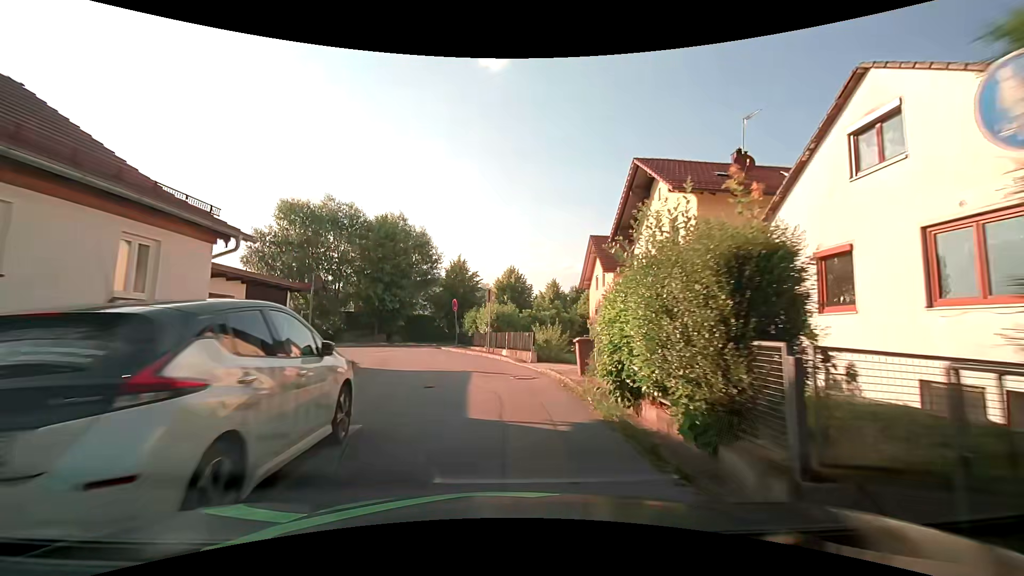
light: Day
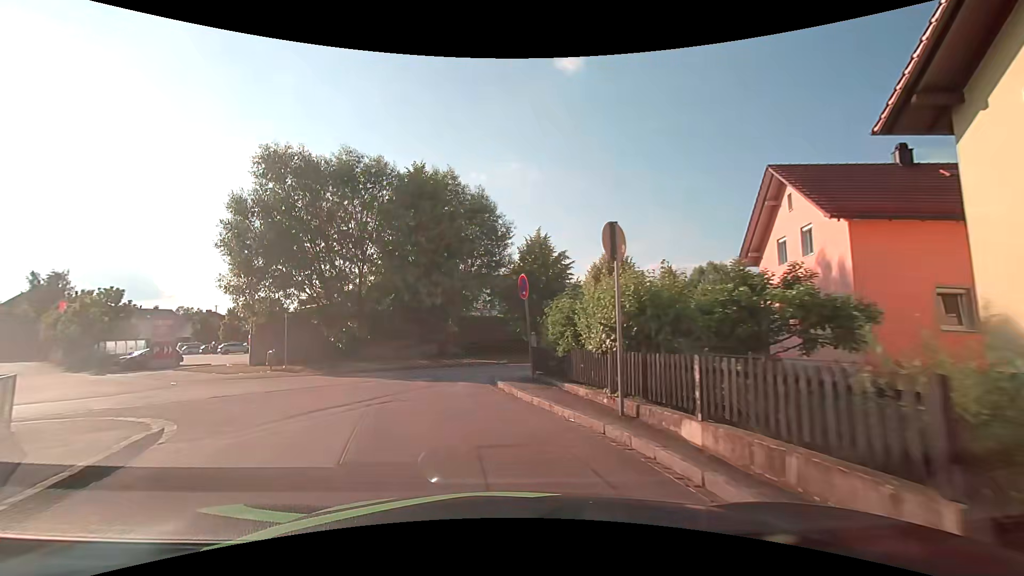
(-0.6, +14.6) m; -9°
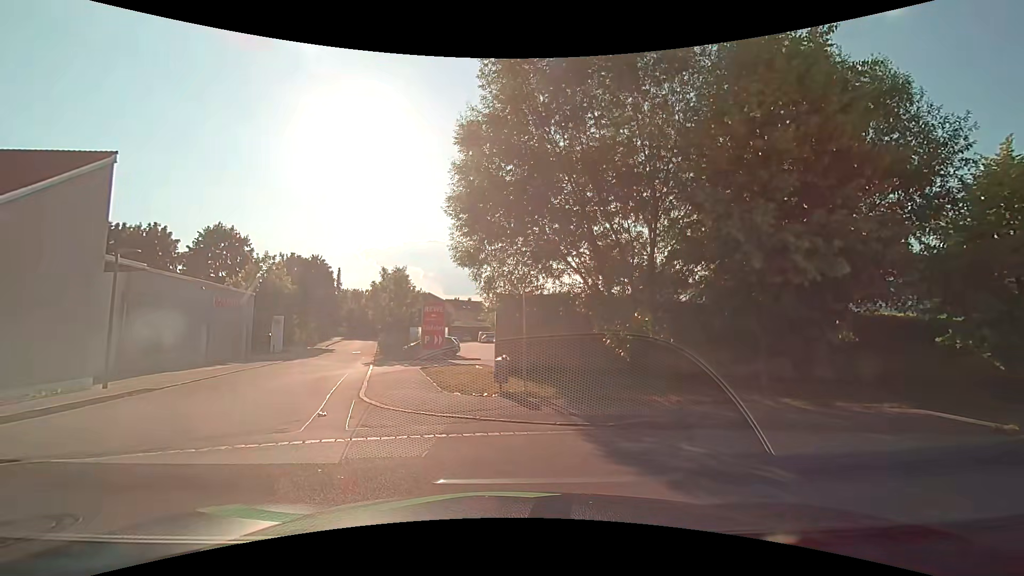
(-2.2, +10.5) m; -28°
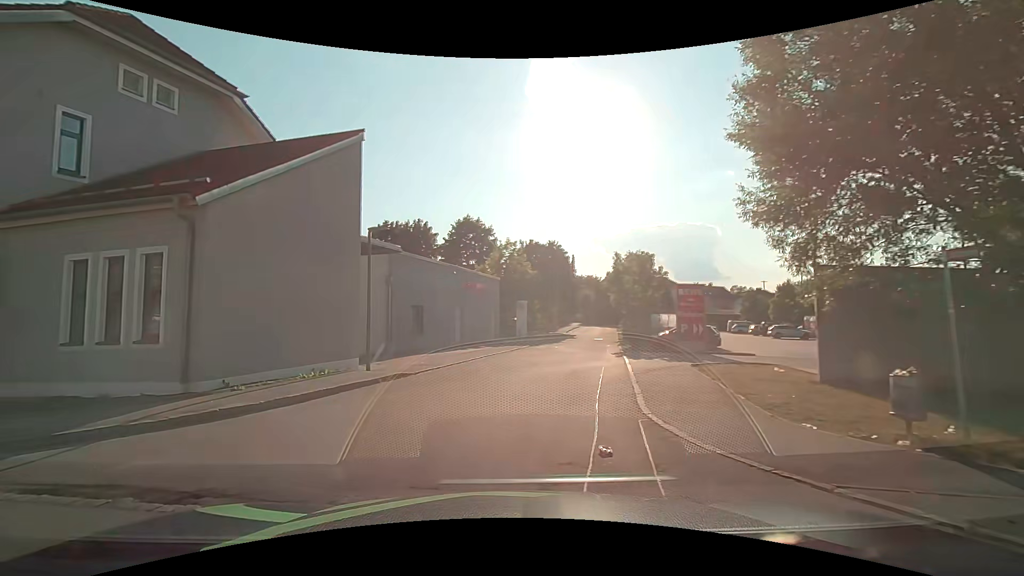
(-1.2, +4.3) m; -30°
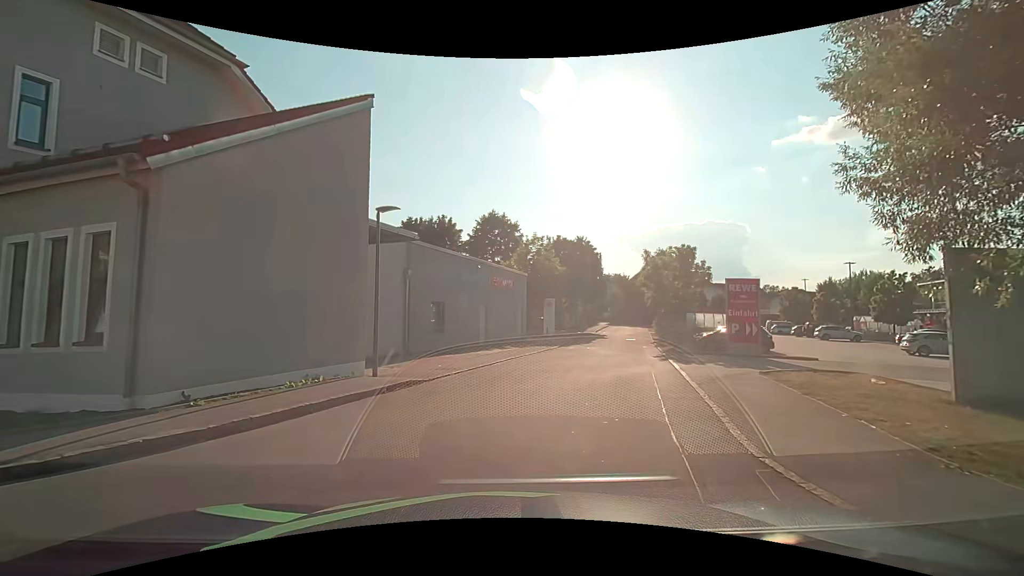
(-0.1, +2.5) m; -4°
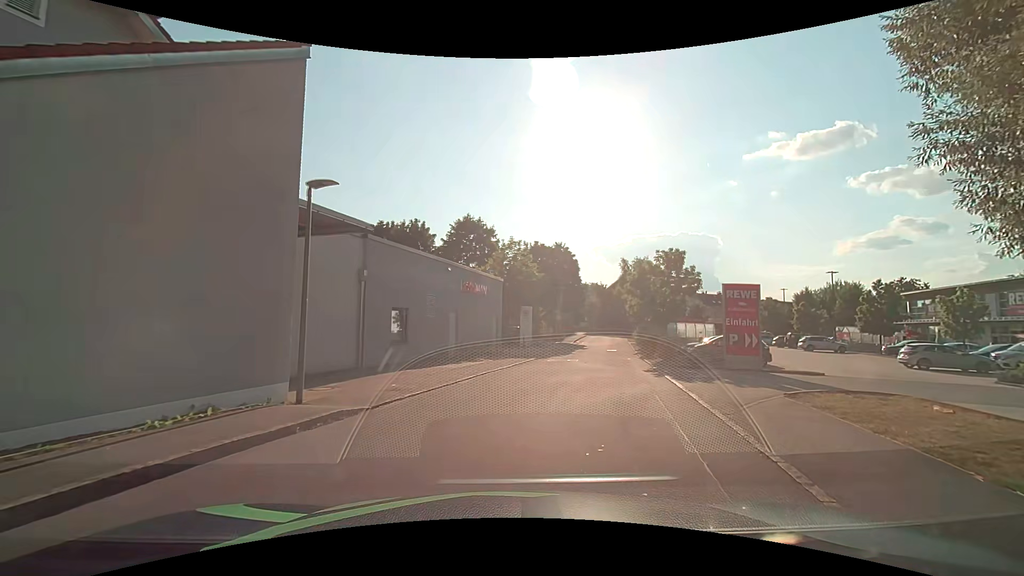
(+0.1, +2.9) m; +3°
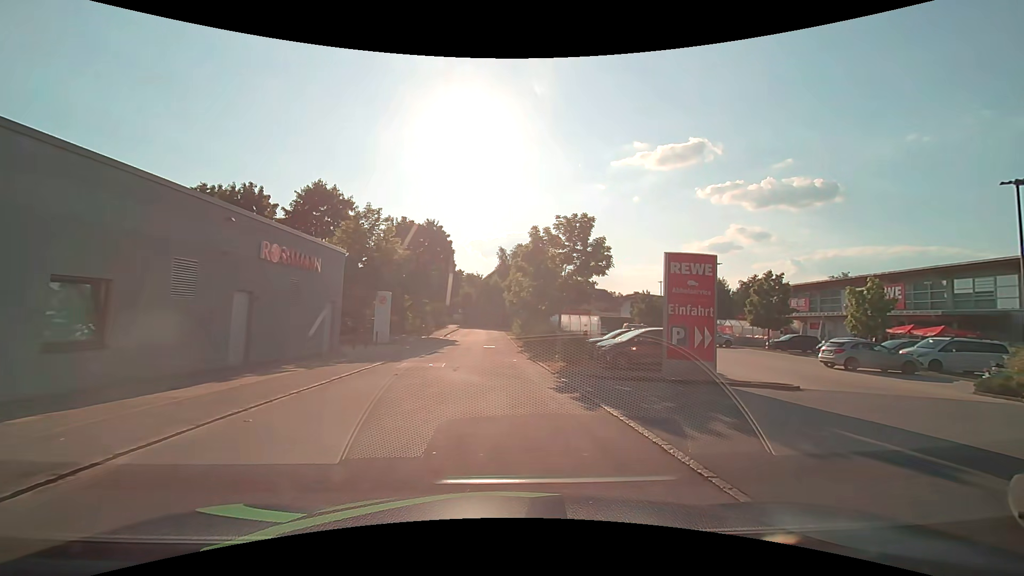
(+1.0, +8.6) m; +15°
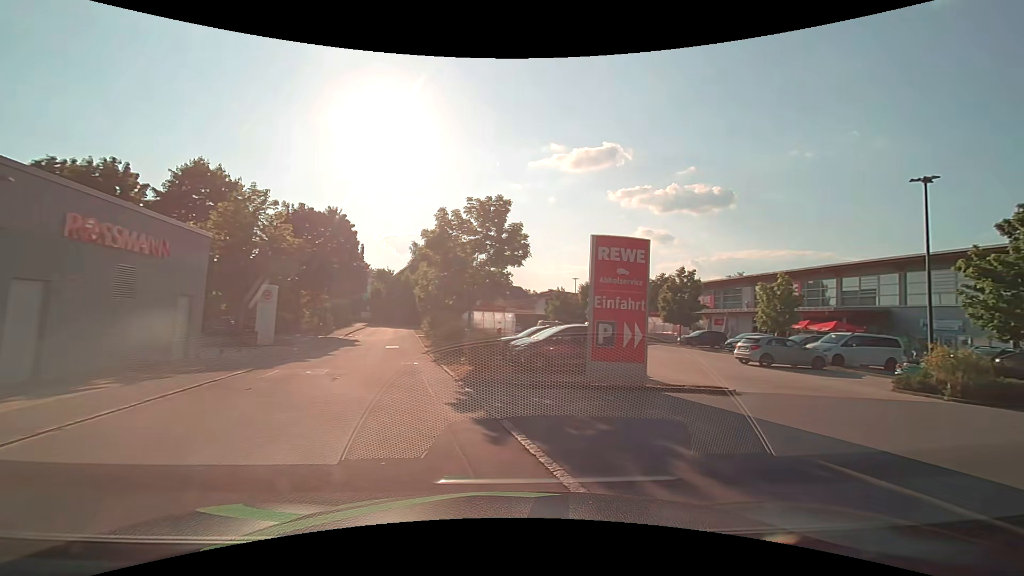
(+0.2, +2.7) m; +7°
